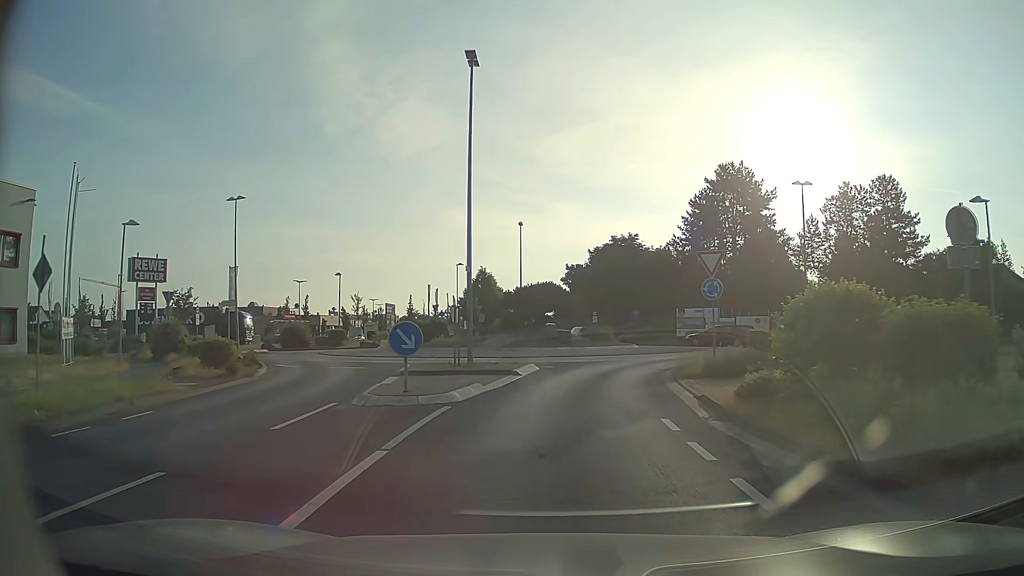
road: tertiary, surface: asphalt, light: Day
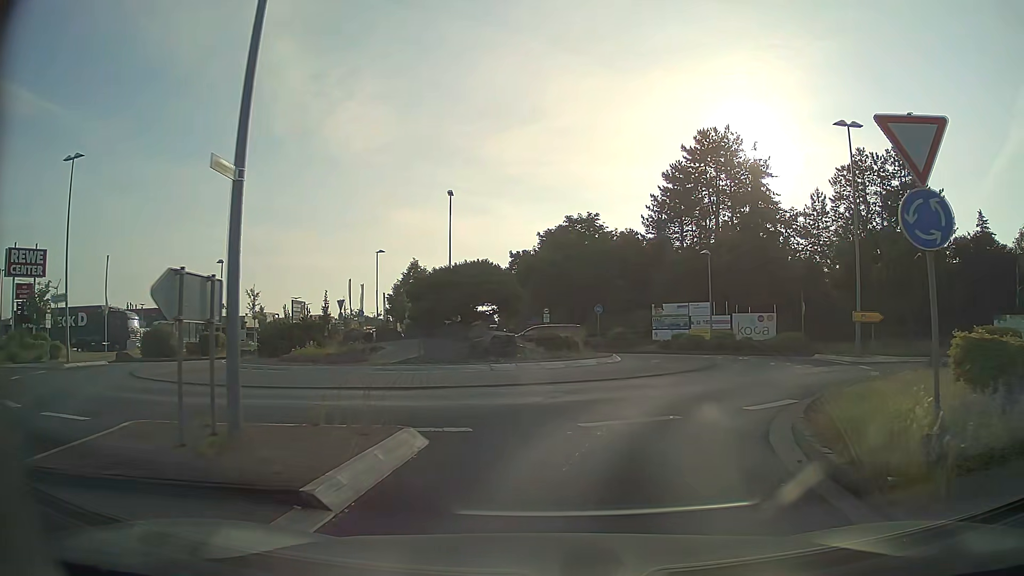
(+0.4, +12.7) m; +4°
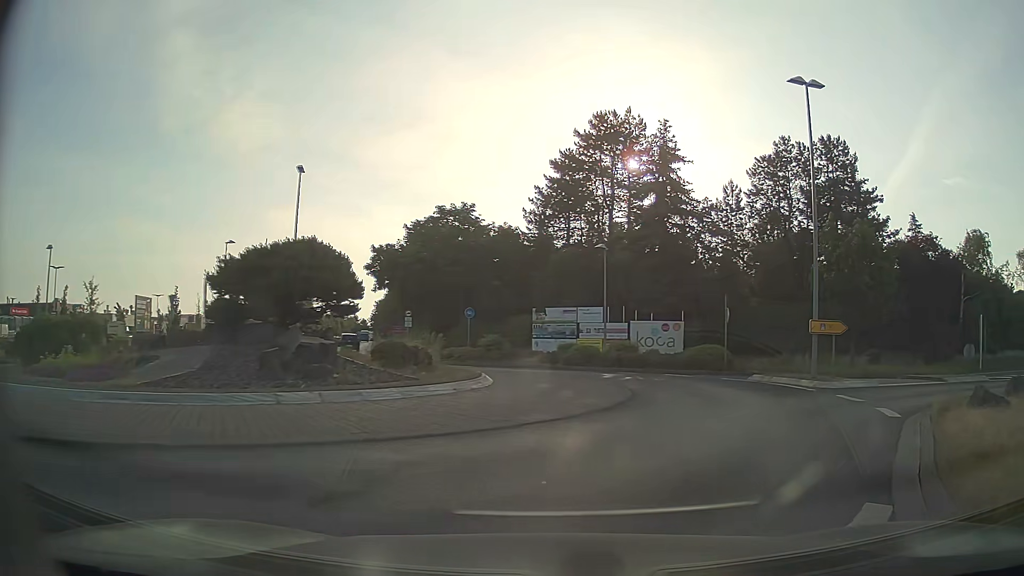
(+0.5, +7.0) m; +11°
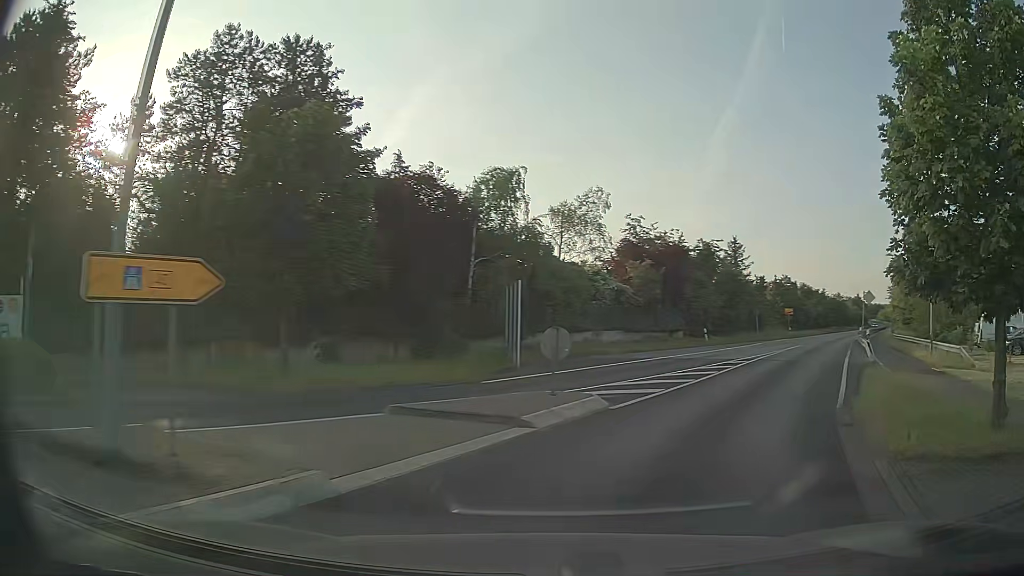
(+6.1, +13.9) m; +46°
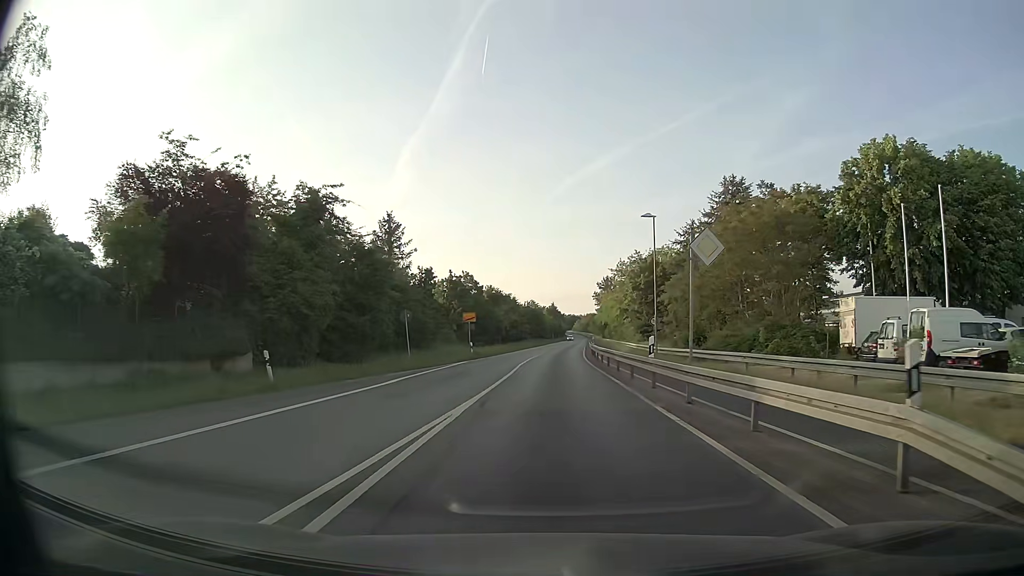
(+9.3, +26.2) m; +27°
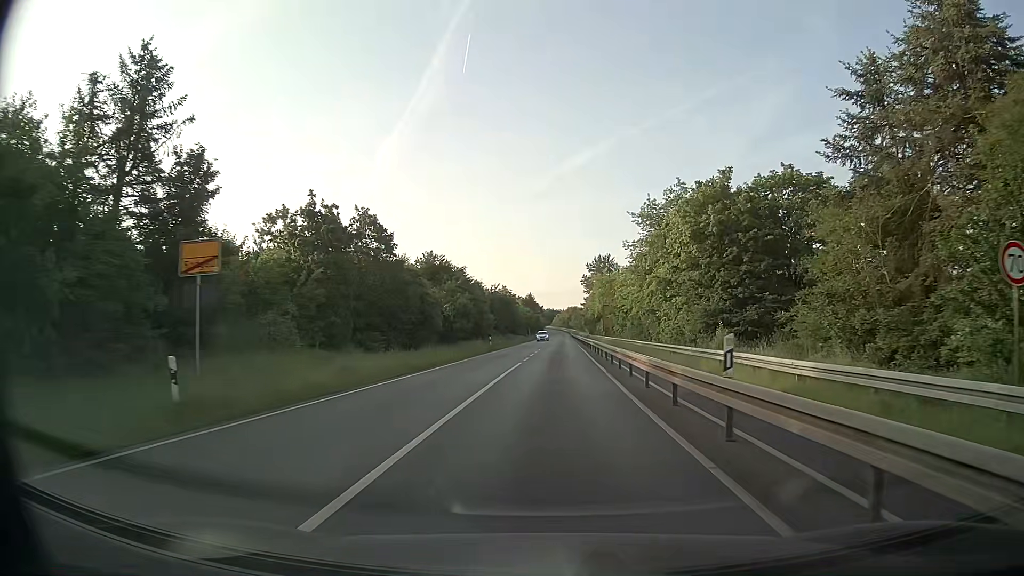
(+0.4, +37.8) m; +1°
